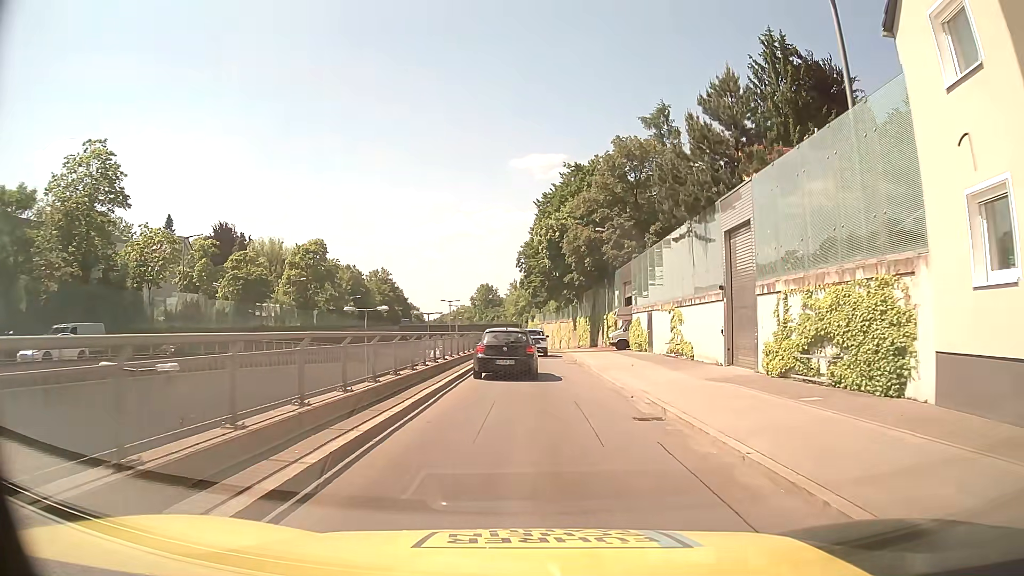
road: trunk_link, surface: asphalt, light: Day
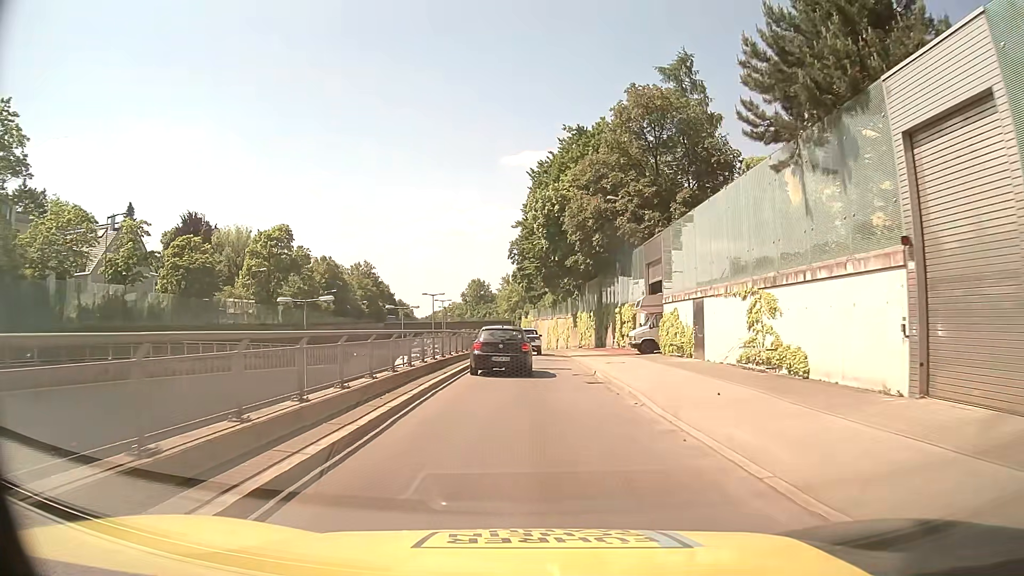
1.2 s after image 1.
(0.0, +12.0) m; 0°
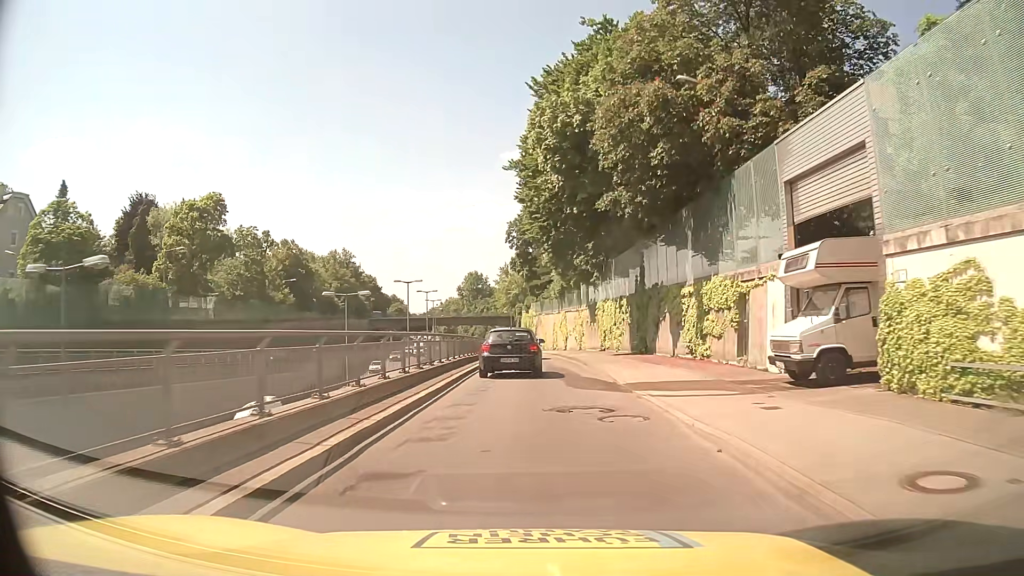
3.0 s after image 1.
(+0.1, +20.2) m; 0°
